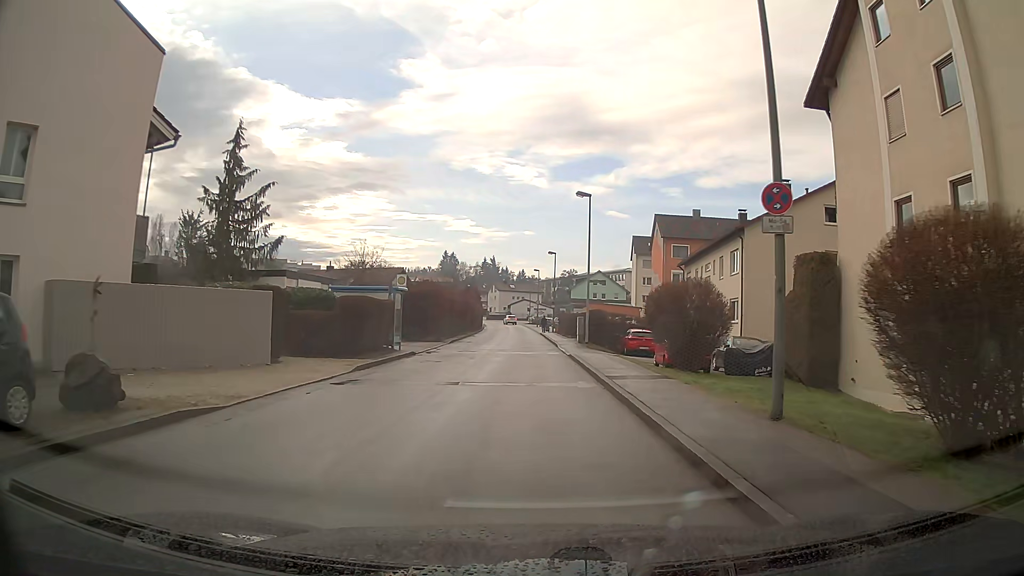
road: unclassified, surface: asphalt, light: Day
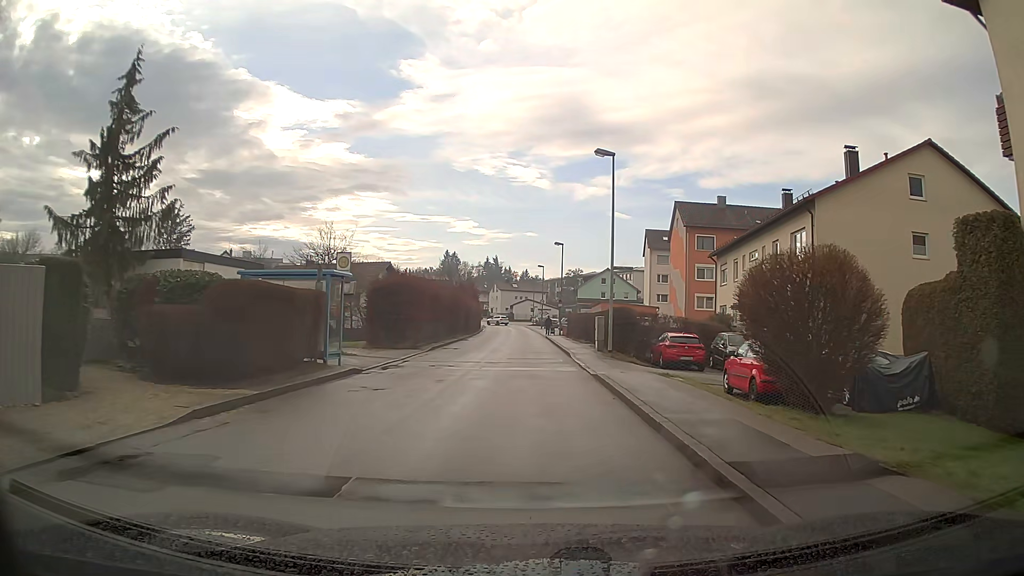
(0.0, +9.2) m; 0°
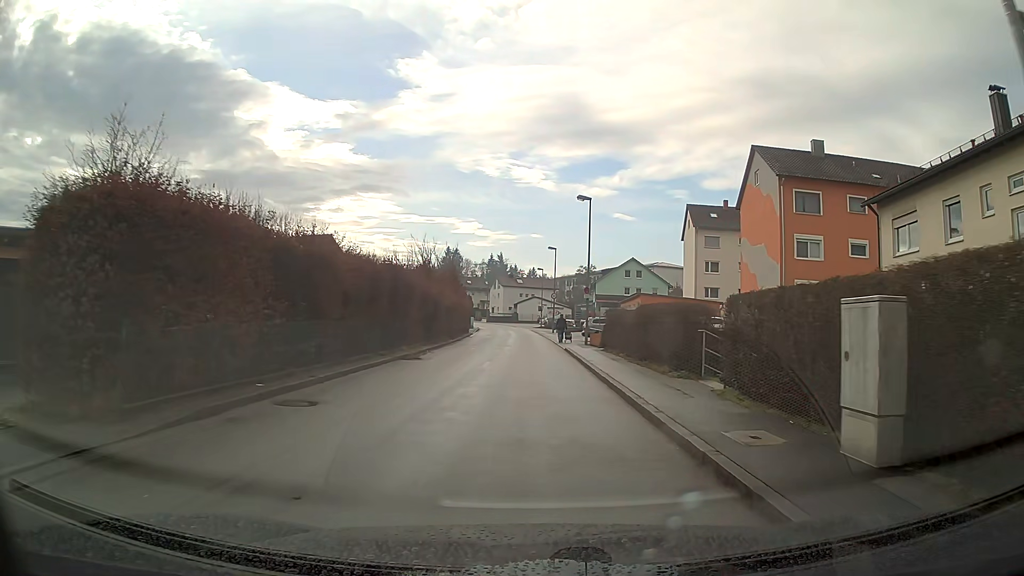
(-0.1, +23.1) m; 0°
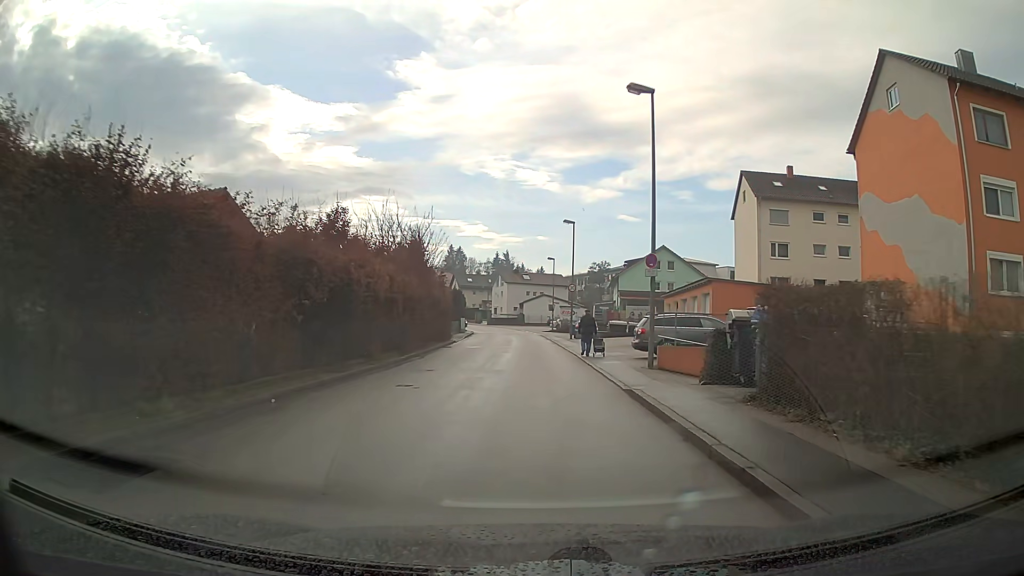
(-0.1, +18.5) m; -1°
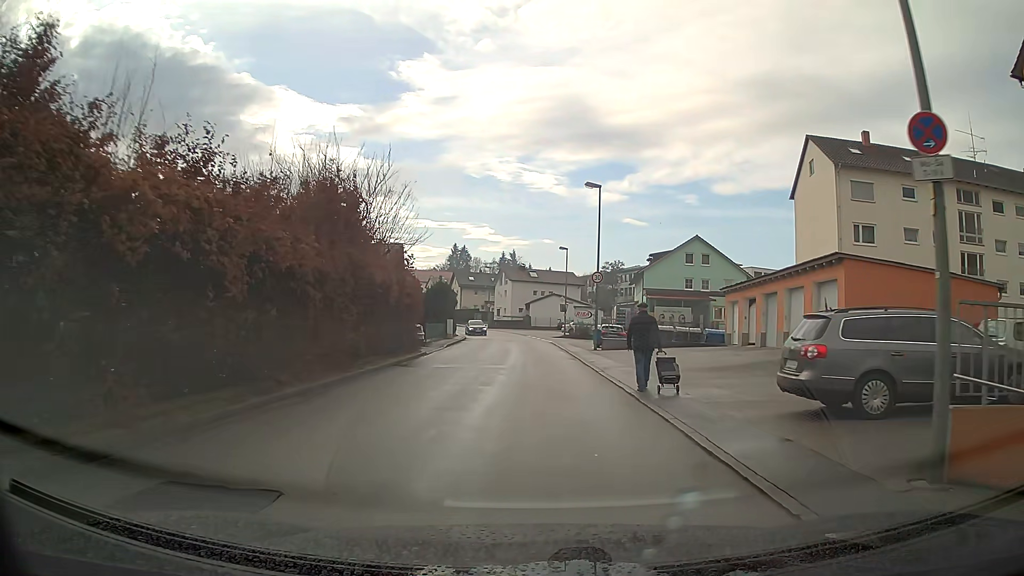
(-0.1, +13.8) m; -1°
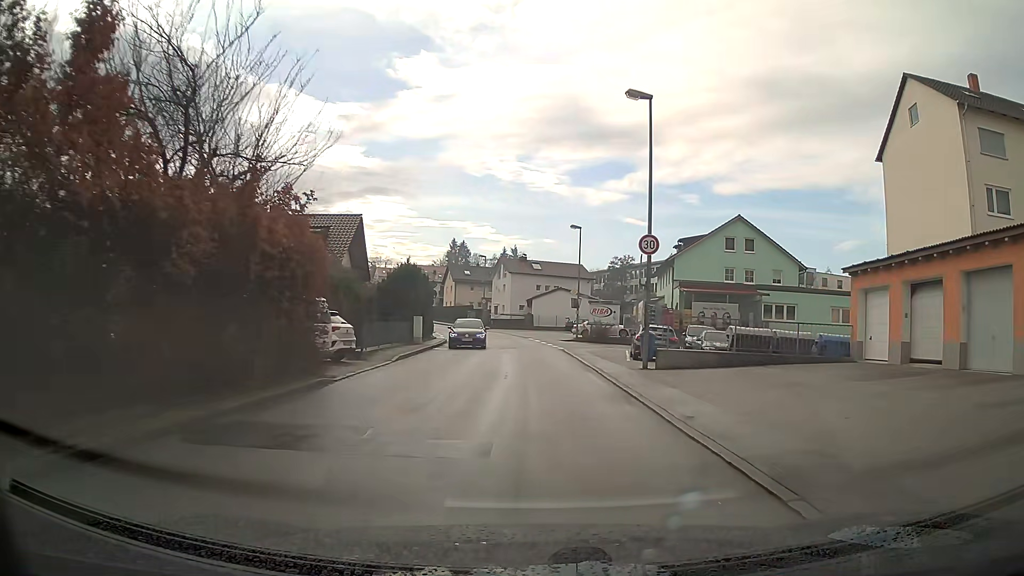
(0.0, +13.8) m; +1°
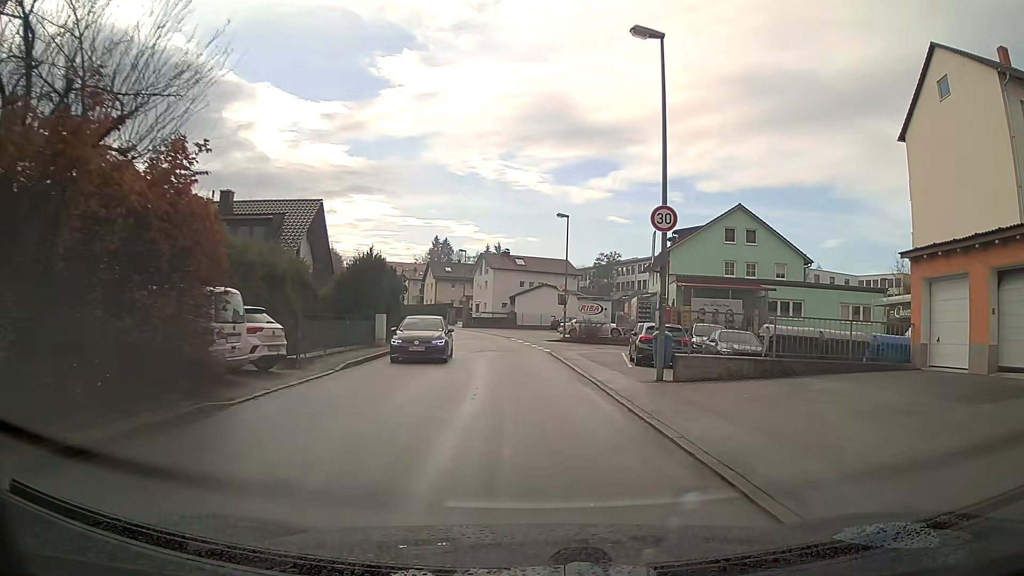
(0.0, +4.6) m; 0°
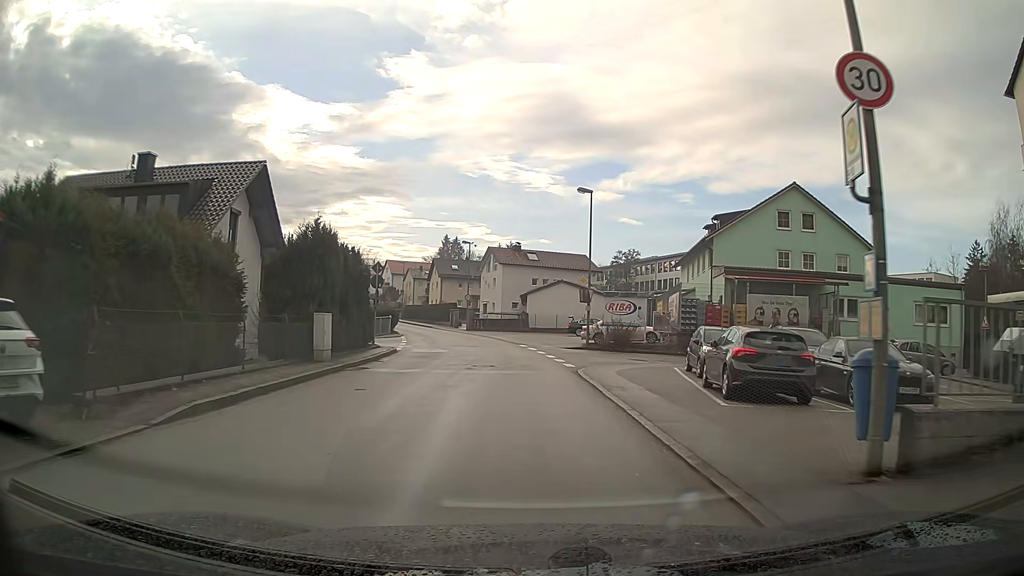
(-0.1, +9.2) m; -1°
(0, +10) (-1, +20) (-2, +30) (-3, +40) (-6, +50) (-9, +59) (-12, +68) (-15, +78) (-19, +87) (-23, +97) m
